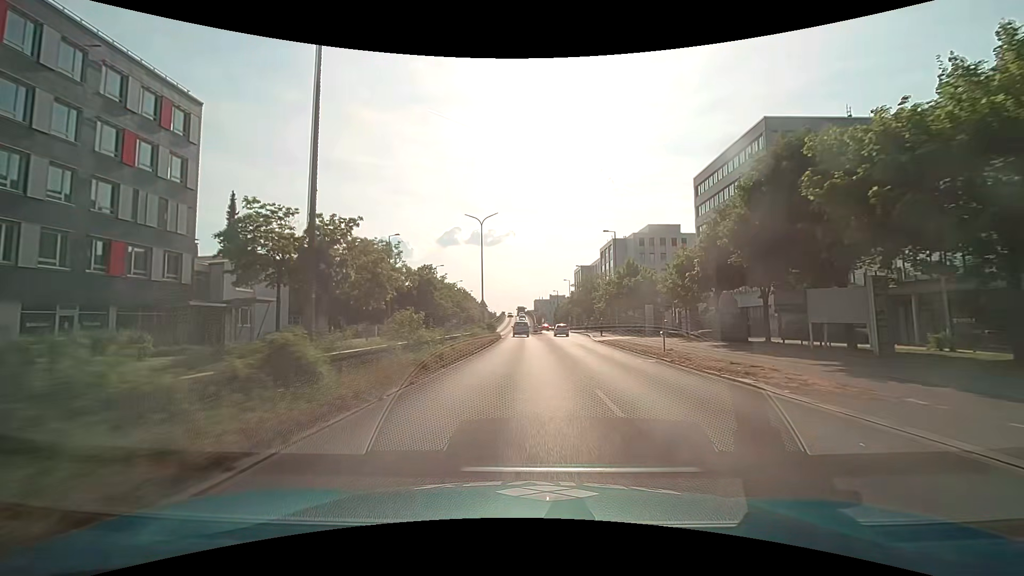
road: primary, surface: asphalt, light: Day
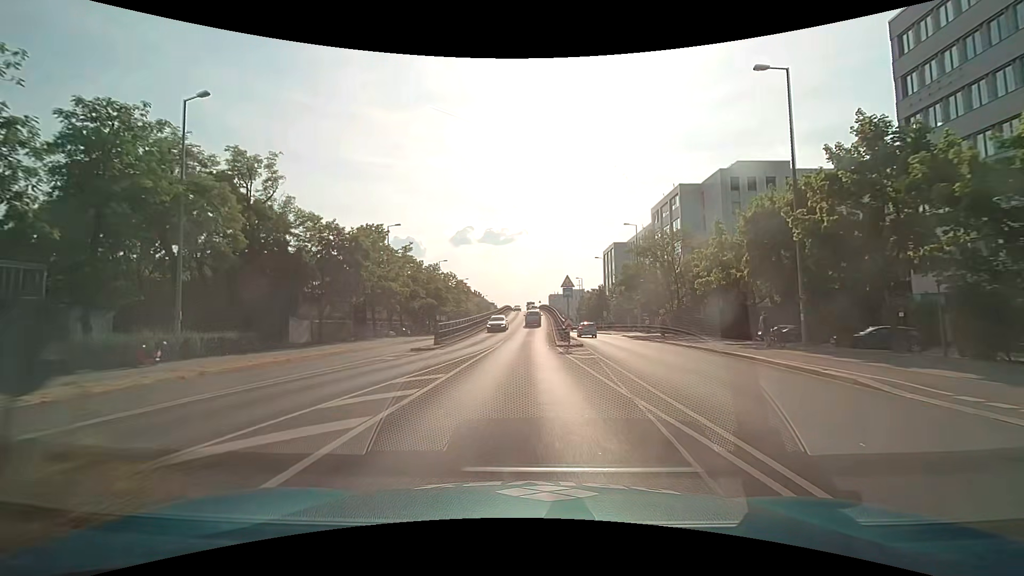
(-0.6, +45.6) m; -2°
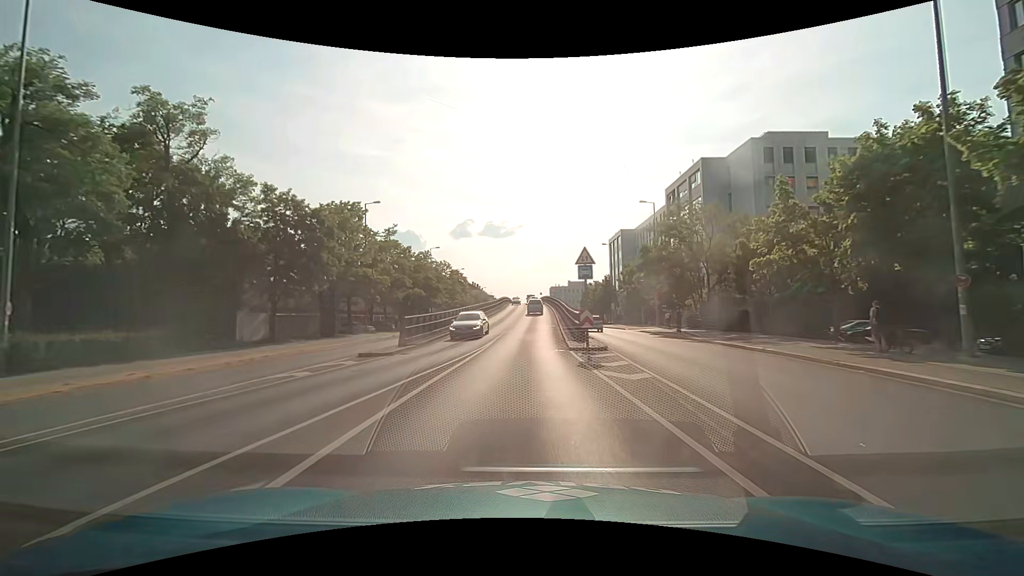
(0.0, +9.1) m; 0°
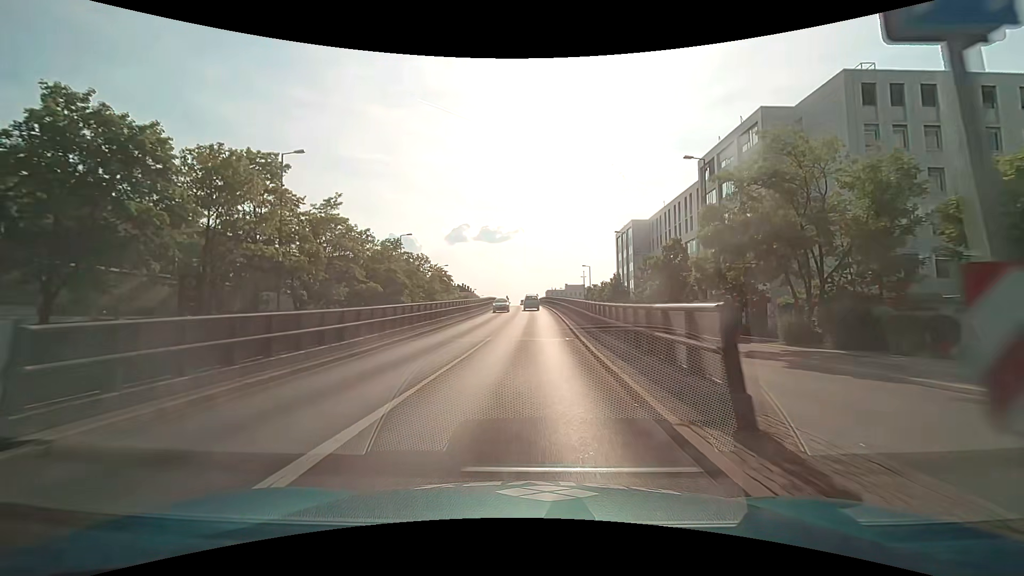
(+0.1, +18.3) m; +1°
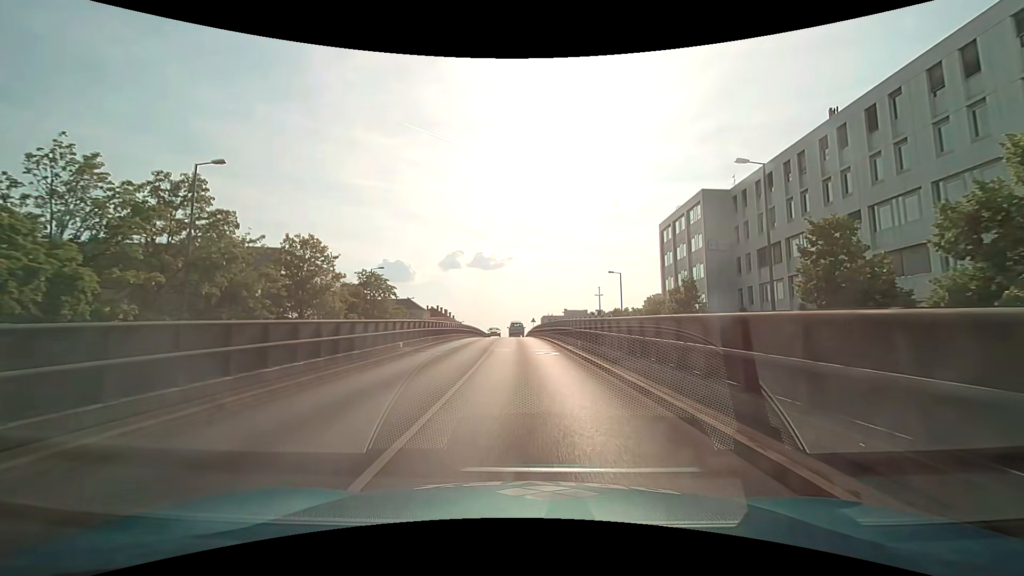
(0.0, +44.5) m; 0°
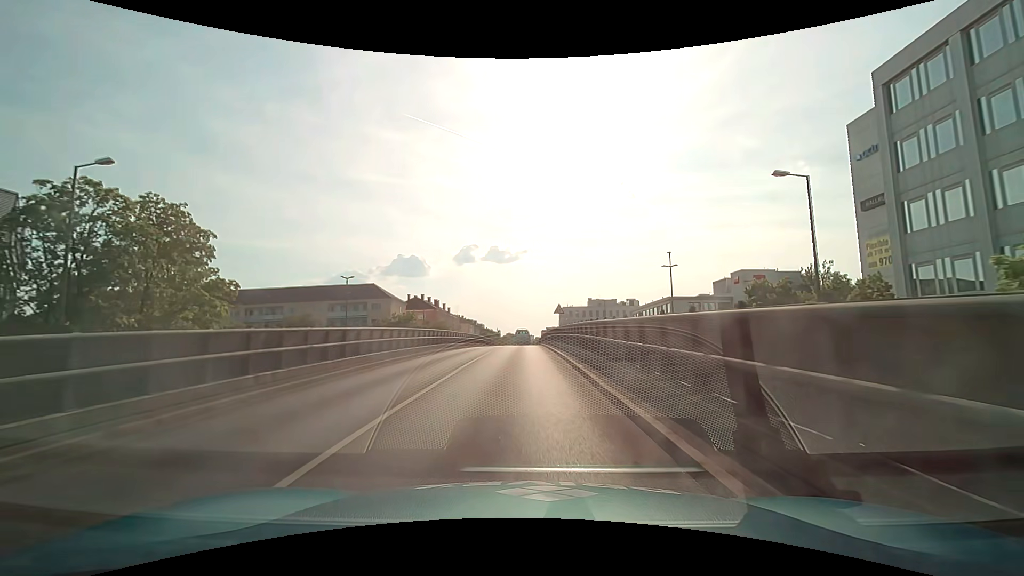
(-0.3, +43.8) m; -2°
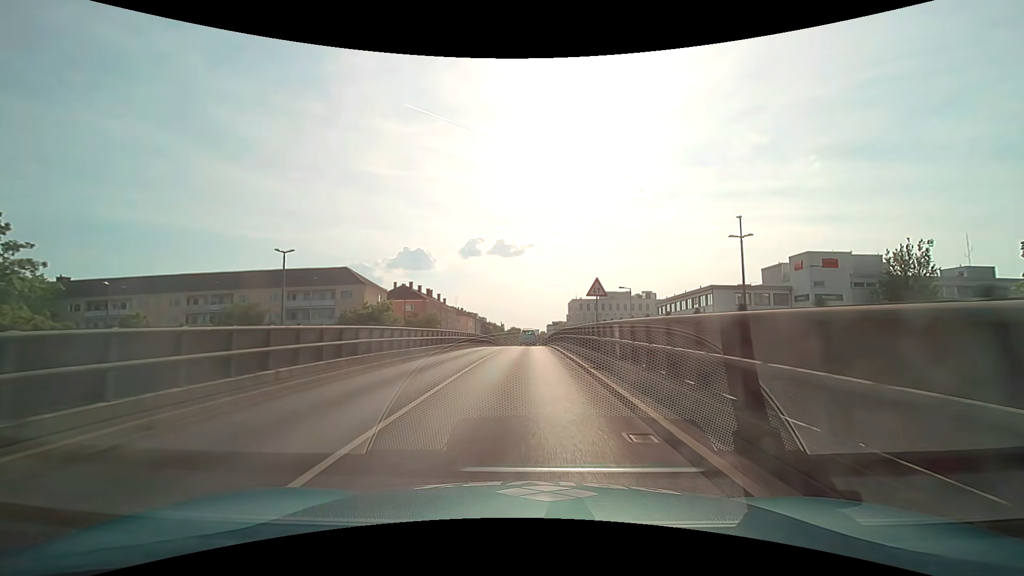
(-0.1, +18.0) m; -1°
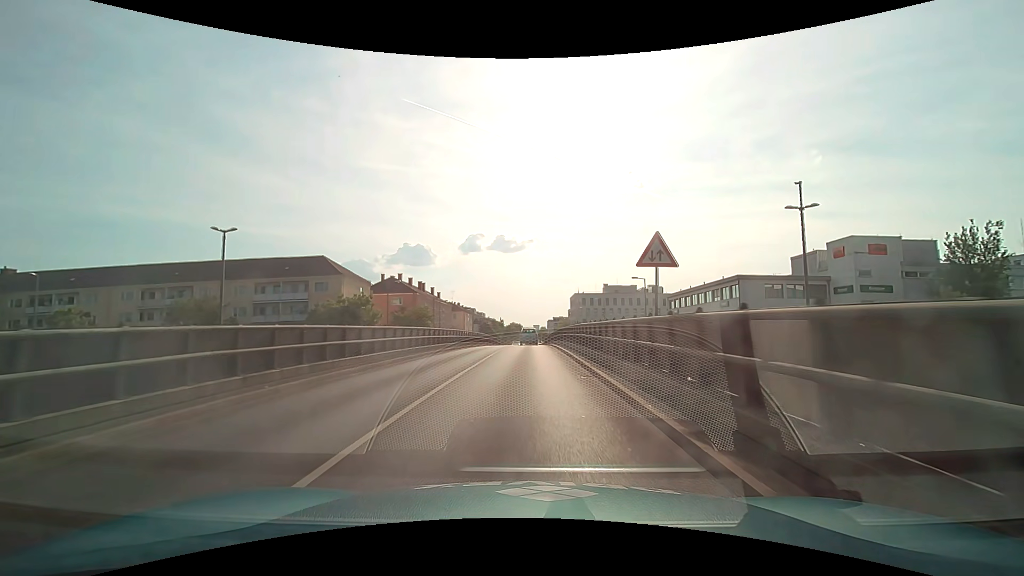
(0.0, +9.1) m; 0°
(0, +10) (0, +20) (0, +30) (0, +40) (0, +50) (0, +60) (0, +70) (0, +80) (0, +90) (0, +100) m
